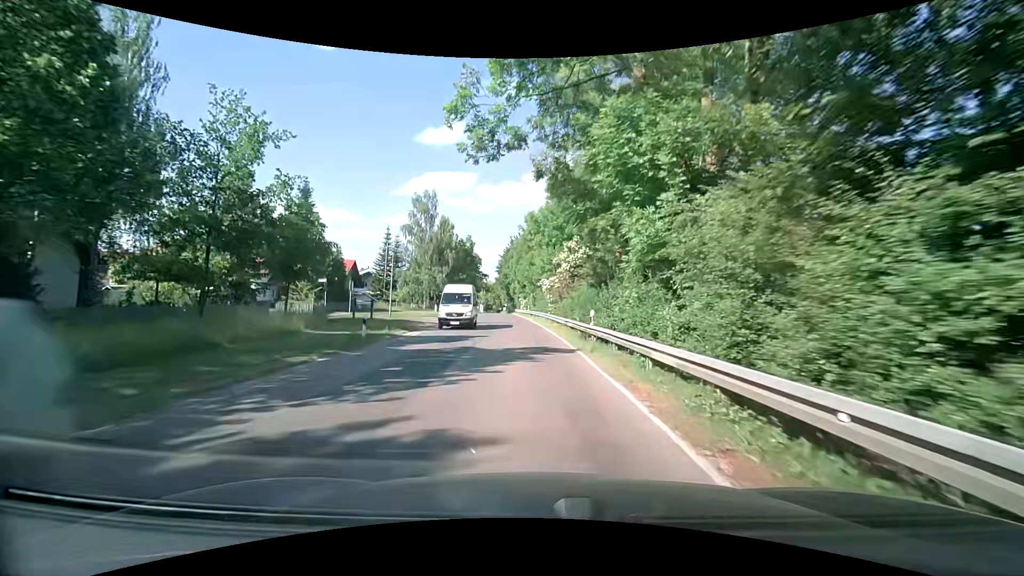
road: secondary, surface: asphalt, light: Day
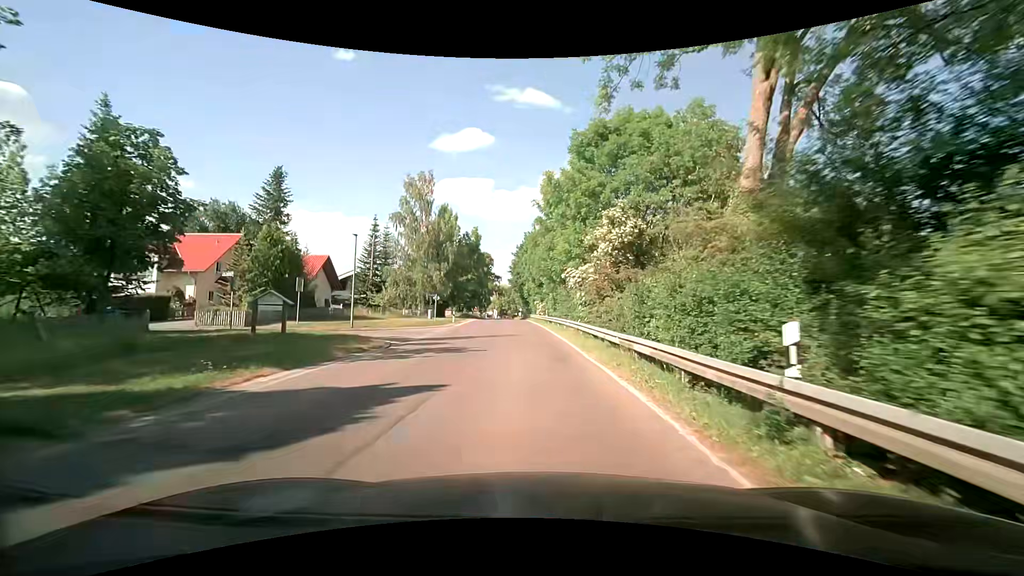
(-0.3, +13.8) m; -2°
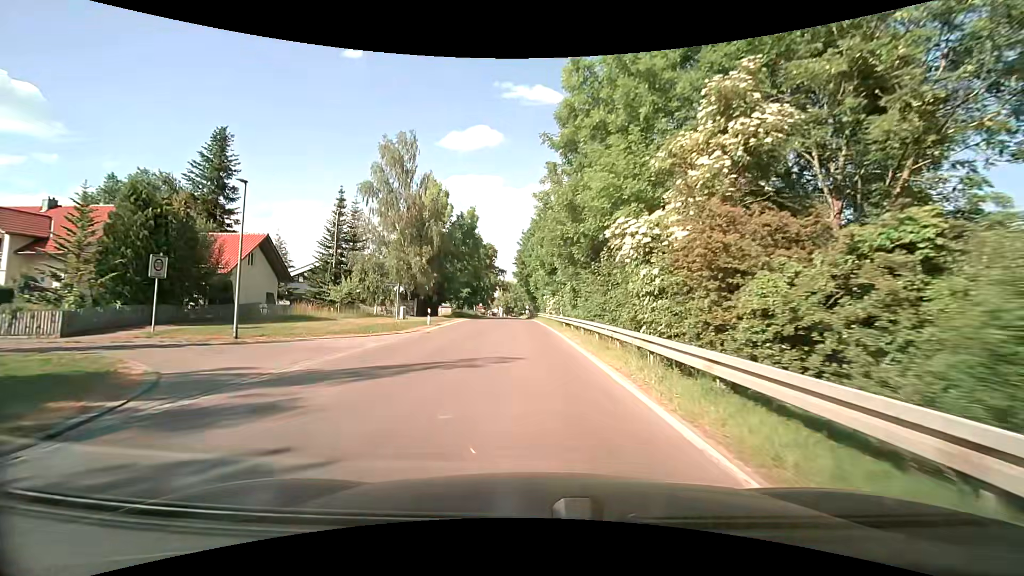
(-0.2, +13.7) m; -1°
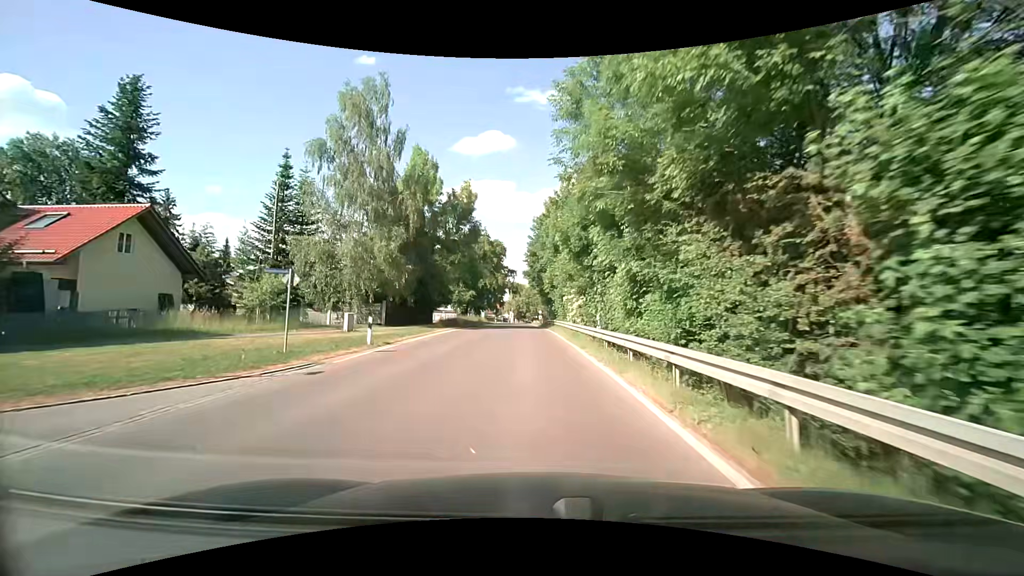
(-0.1, +13.7) m; -1°
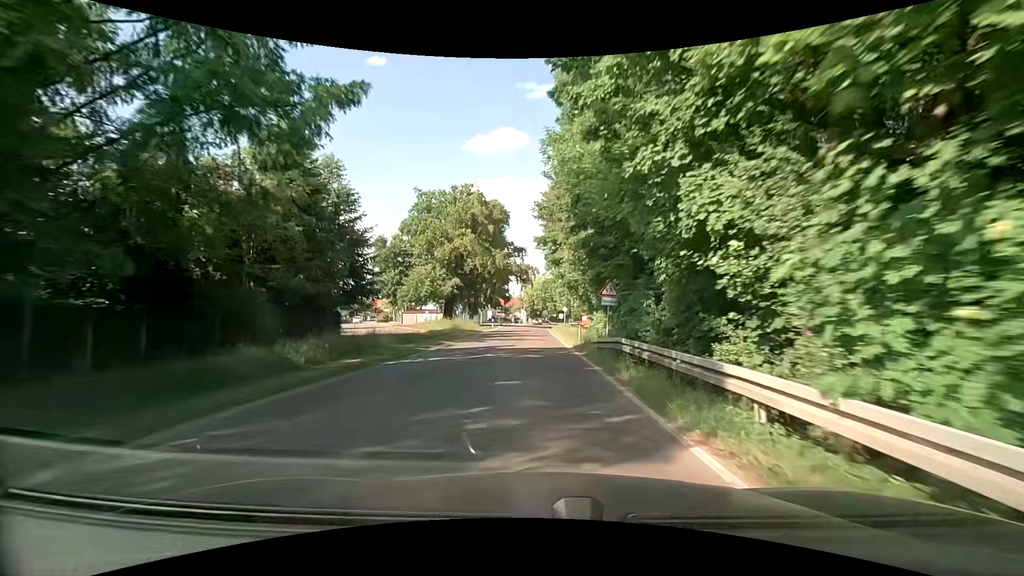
(-0.6, +35.7) m; -2°
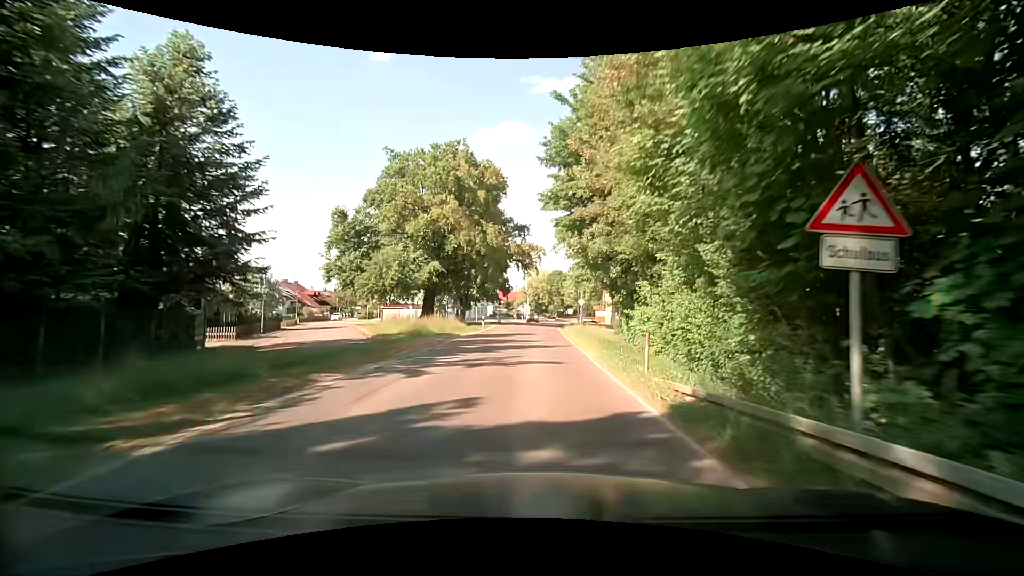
(0.0, +15.2) m; +1°
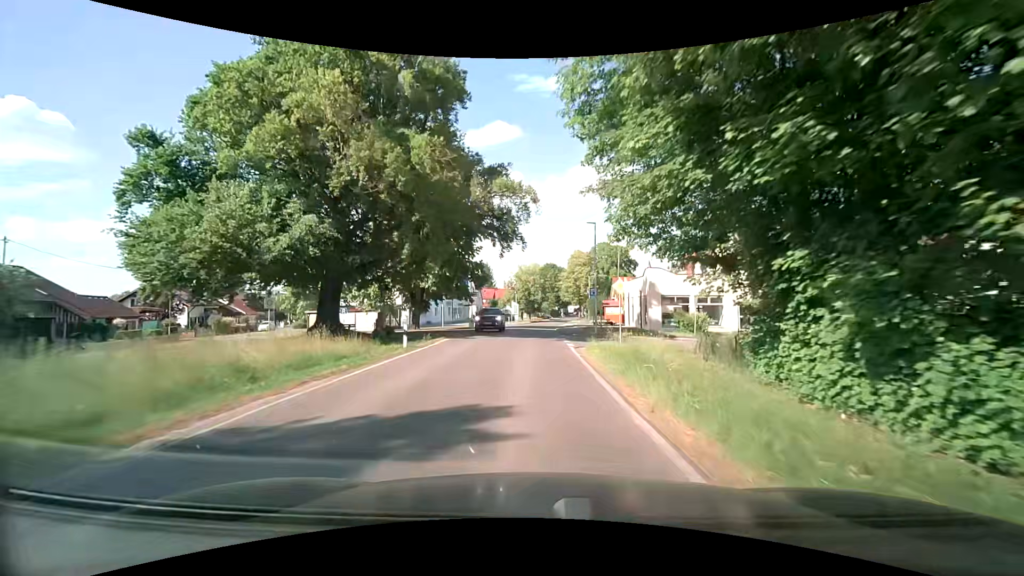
(-0.3, +22.9) m; -1°
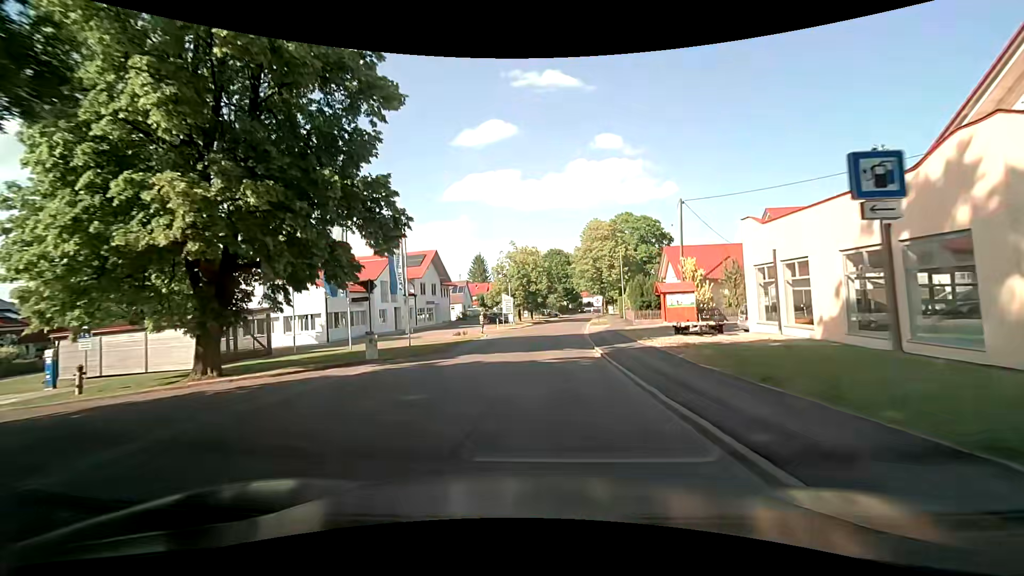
(+0.3, +29.9) m; 0°
(0, +10) (+1, +20) (+1, +30) (+2, +40) (+3, +50) (+4, +60) (+6, +70) (+7, +80) (+8, +90) (+10, +99) m
